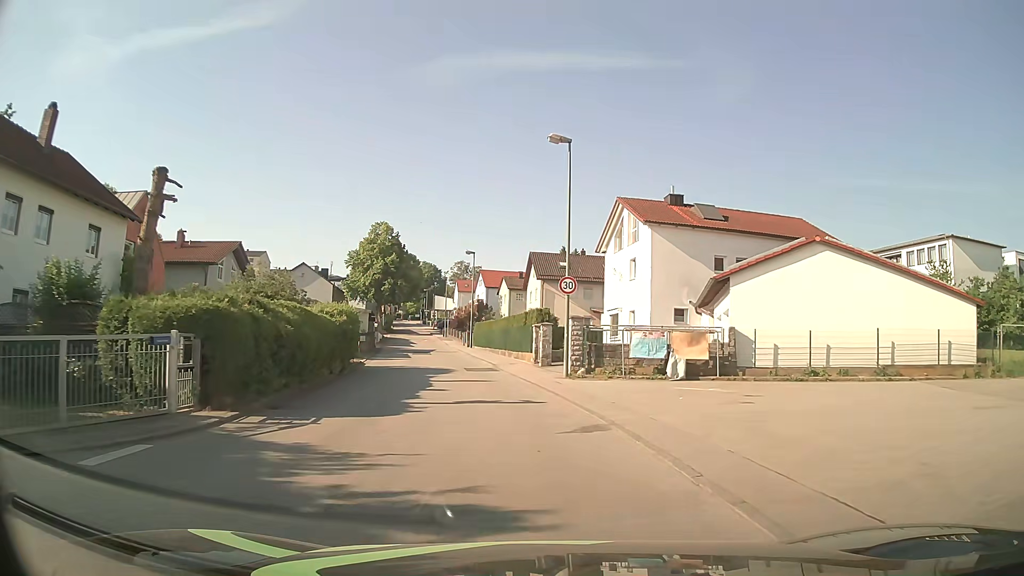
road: unclassified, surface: asphalt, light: Day
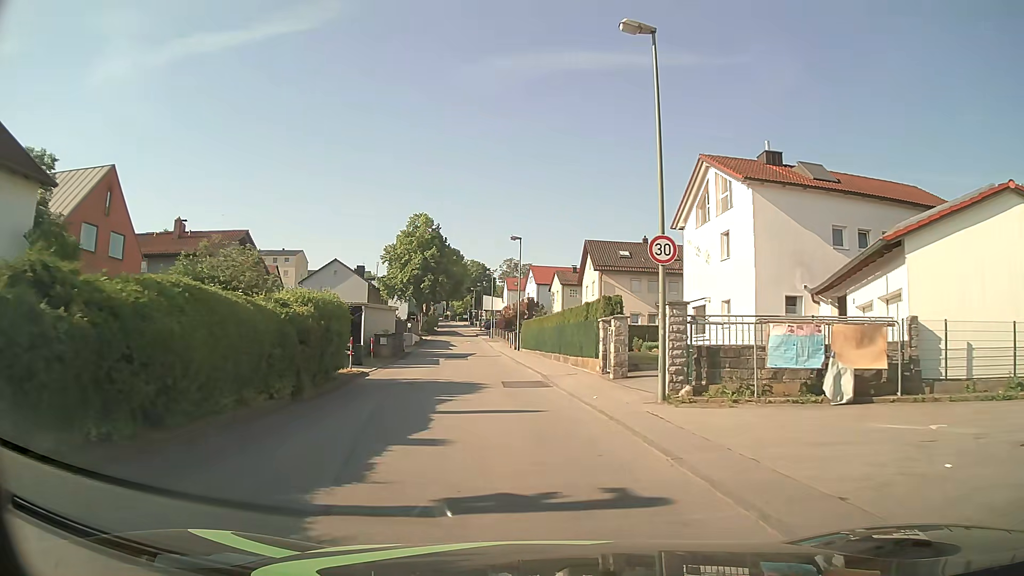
(-0.3, +8.8) m; -4°
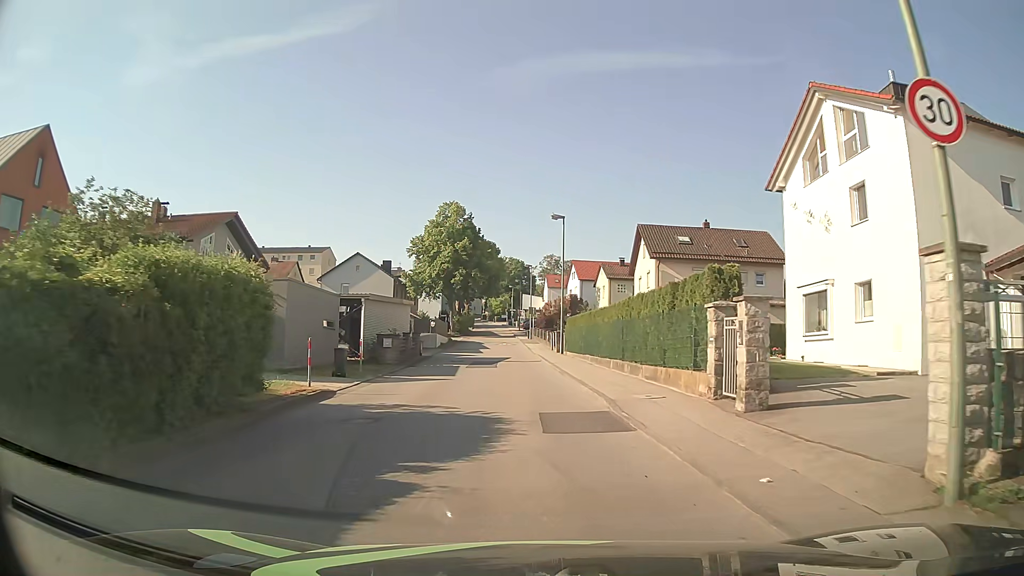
(-0.3, +8.9) m; -3°
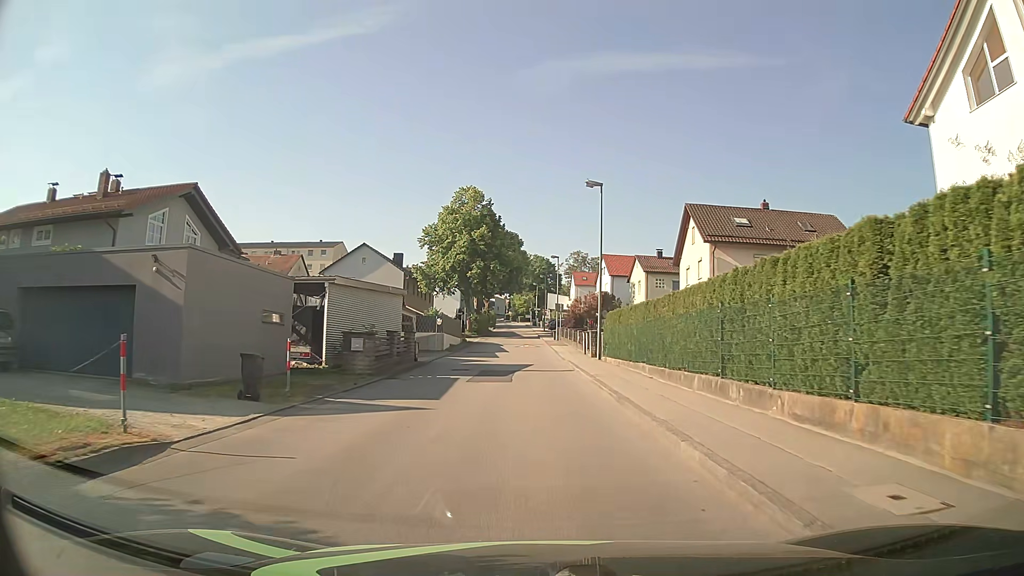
(-0.2, +8.9) m; -3°
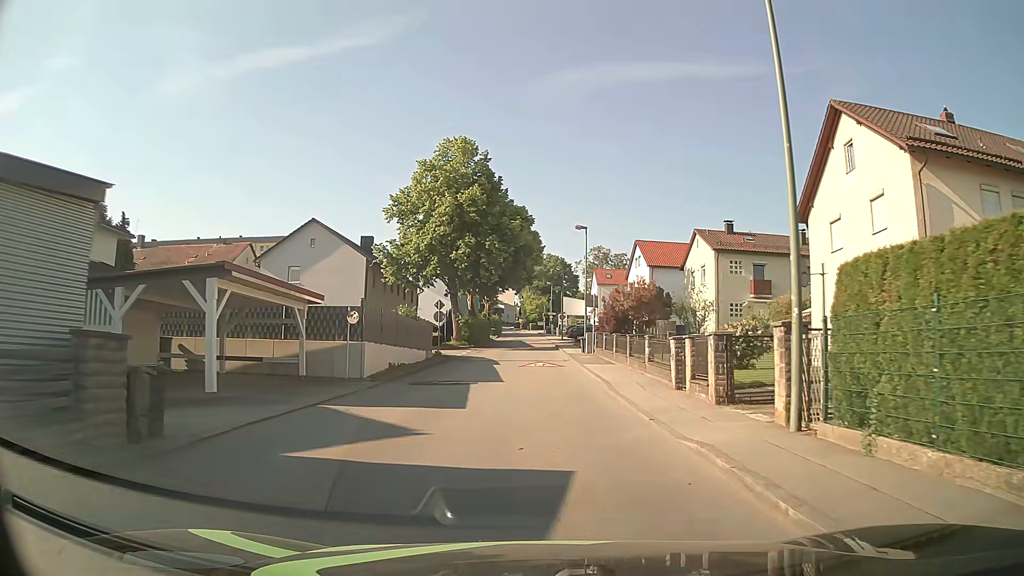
(-0.2, +22.2) m; -1°
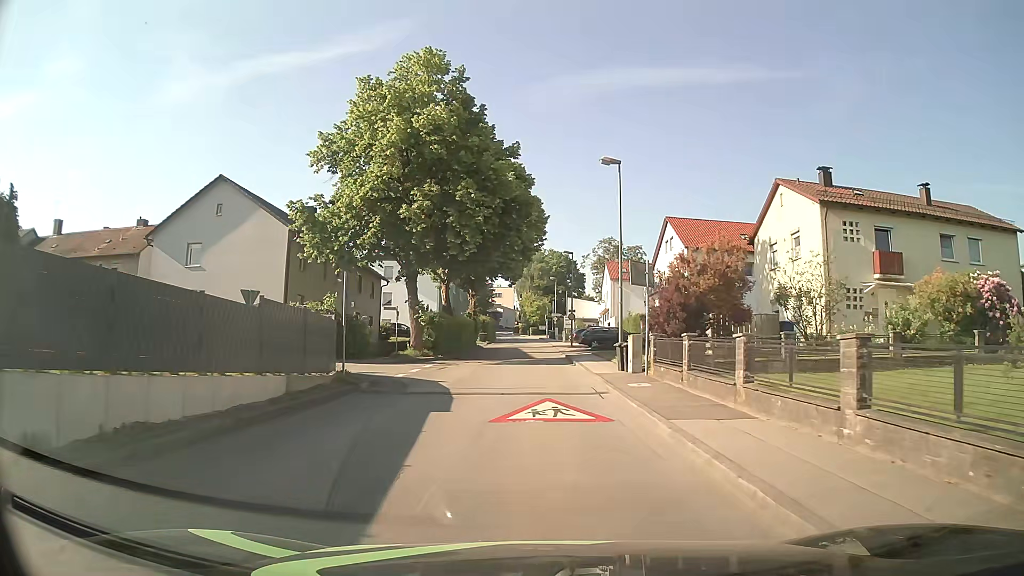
(+0.1, +17.7) m; 0°
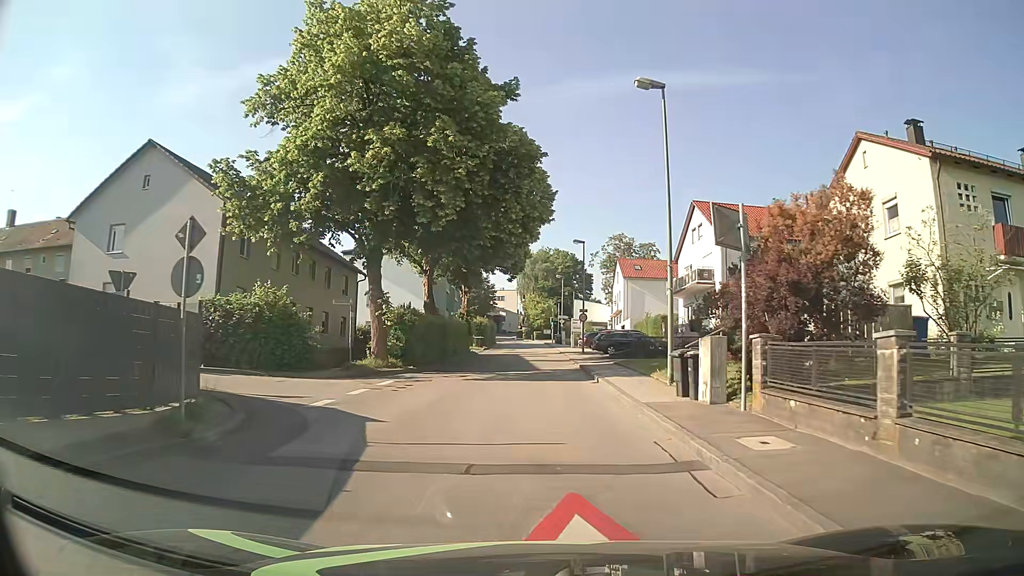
(-0.1, +8.8) m; 0°
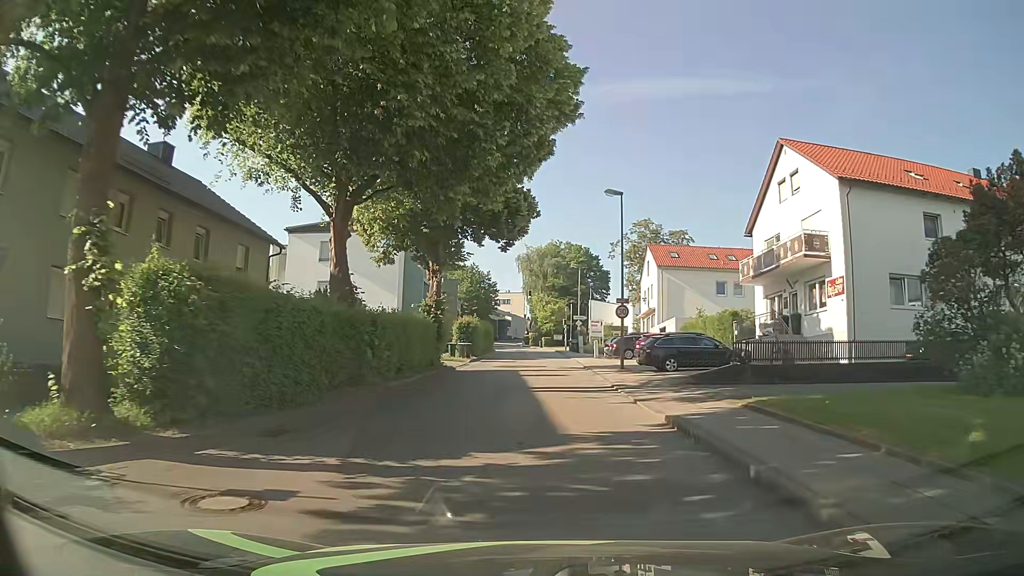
(-0.2, +17.5) m; -1°
(0, +10) (0, +20) (0, +30) (0, +40) (0, +50) (0, +60) (0, +70) (-1, +80) (-2, +90) (-3, +100) m
